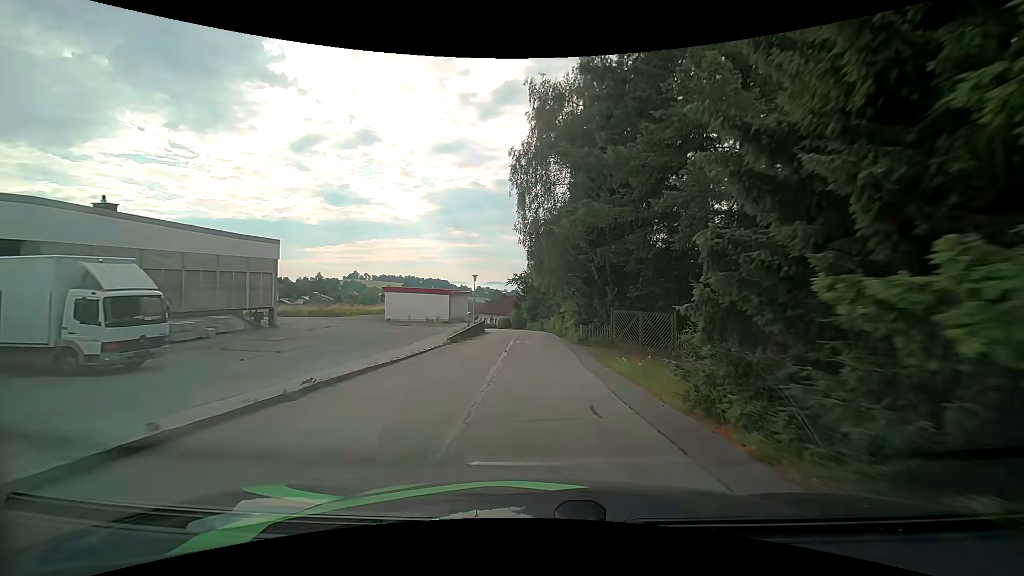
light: Day
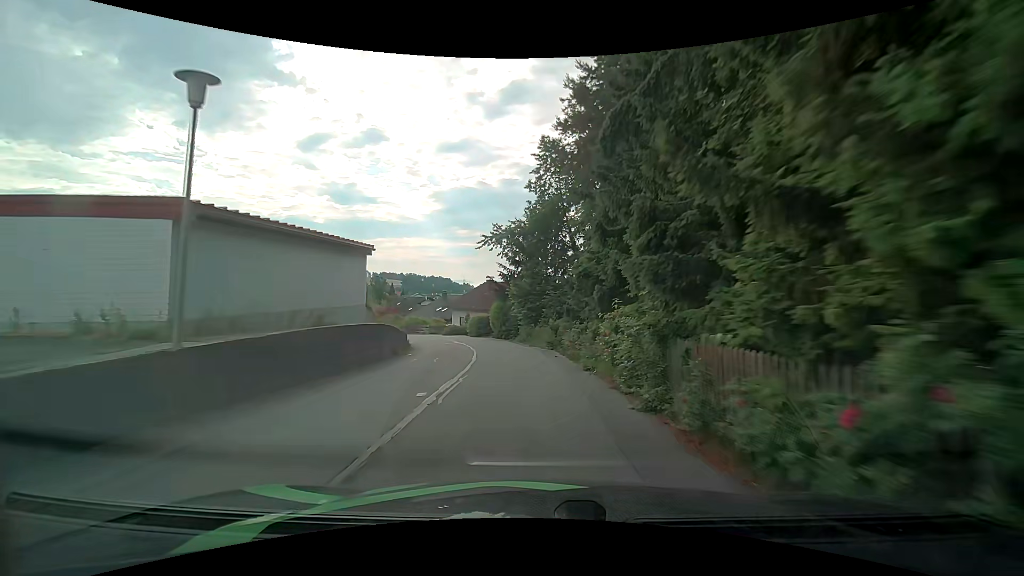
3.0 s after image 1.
(-0.3, +36.3) m; 0°
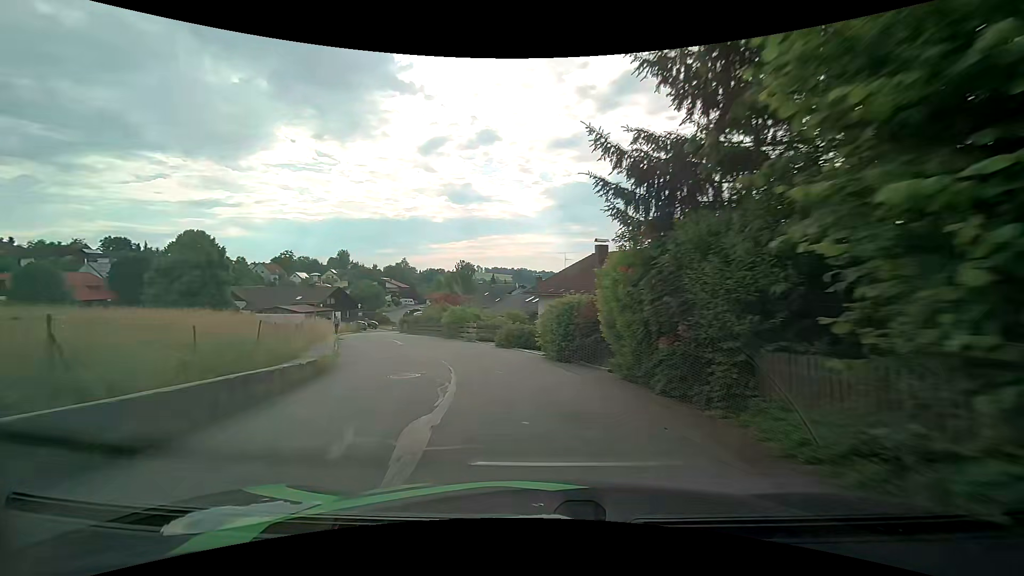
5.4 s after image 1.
(-2.3, +26.6) m; -12°
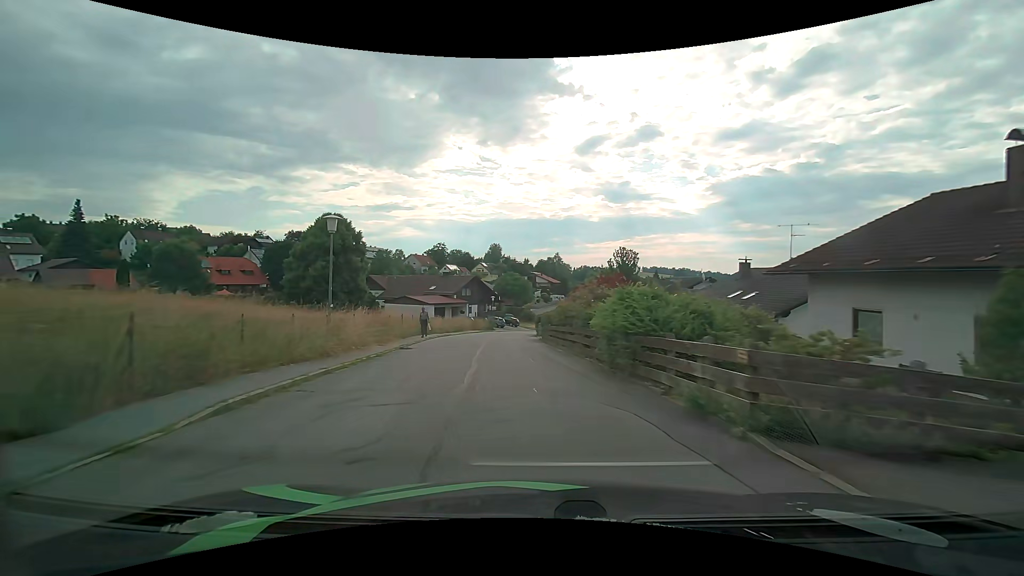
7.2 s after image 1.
(-3.4, +19.5) m; -19°
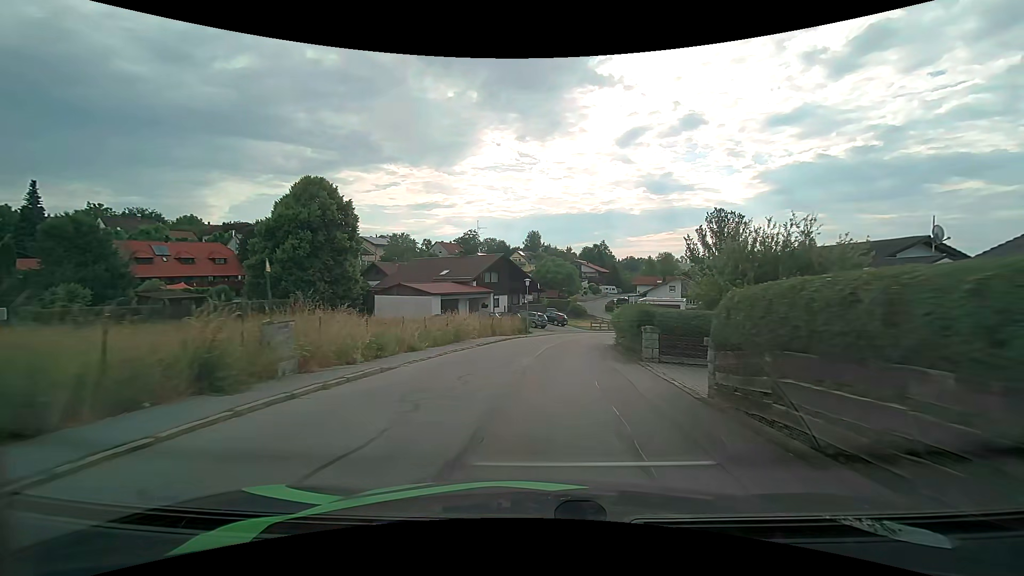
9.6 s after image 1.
(-1.8, +25.7) m; -5°
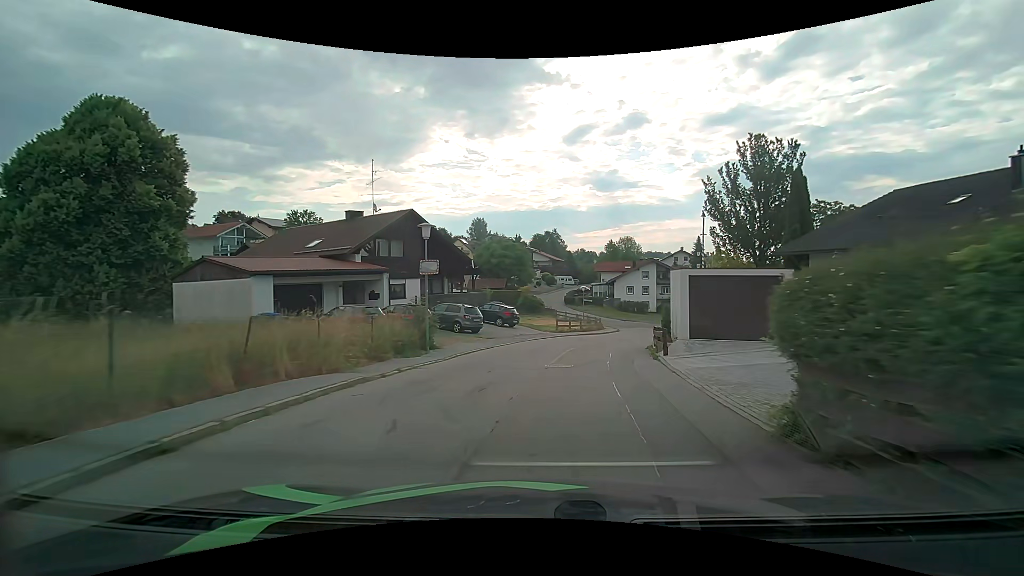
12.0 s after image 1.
(+1.0, +23.9) m; +6°
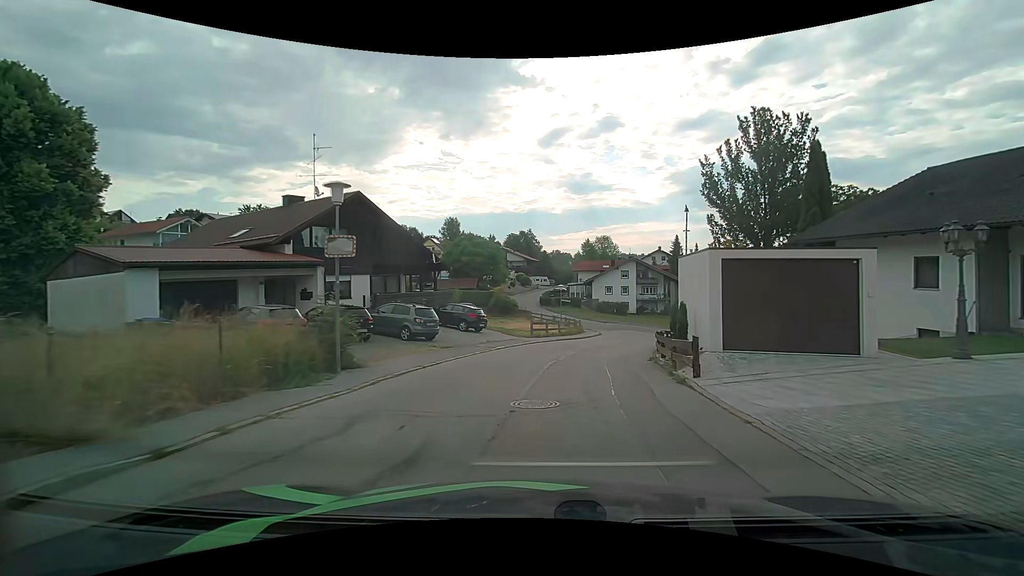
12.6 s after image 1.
(+0.1, +5.7) m; +3°
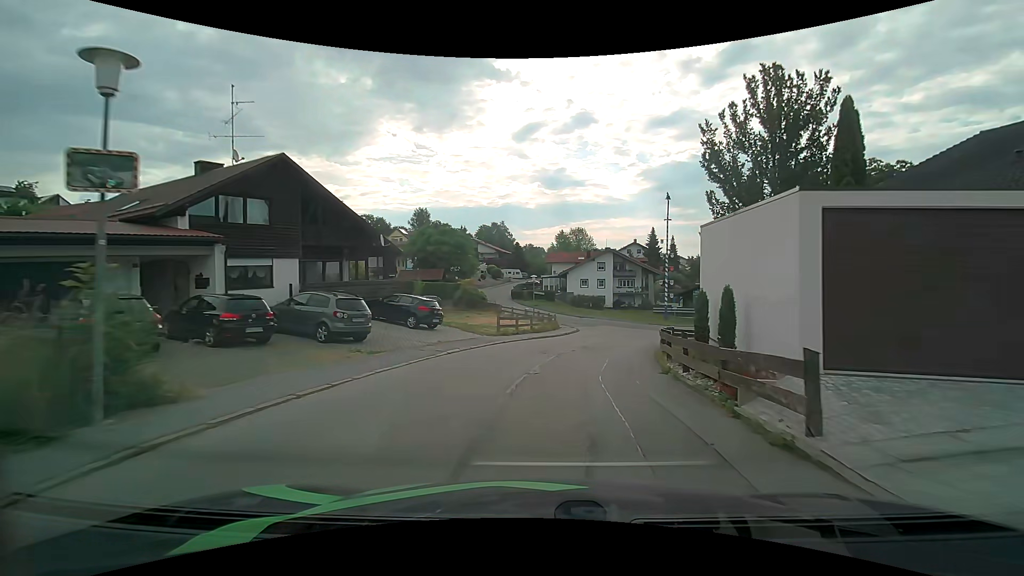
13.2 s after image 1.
(+0.2, +5.6) m; +3°
(0, +10) (+2, +20) (+5, +29) (+8, +39) (+8, +49) (+3, +57) (-2, +65) (-5, +75) (-6, +85) (-6, +95) m
